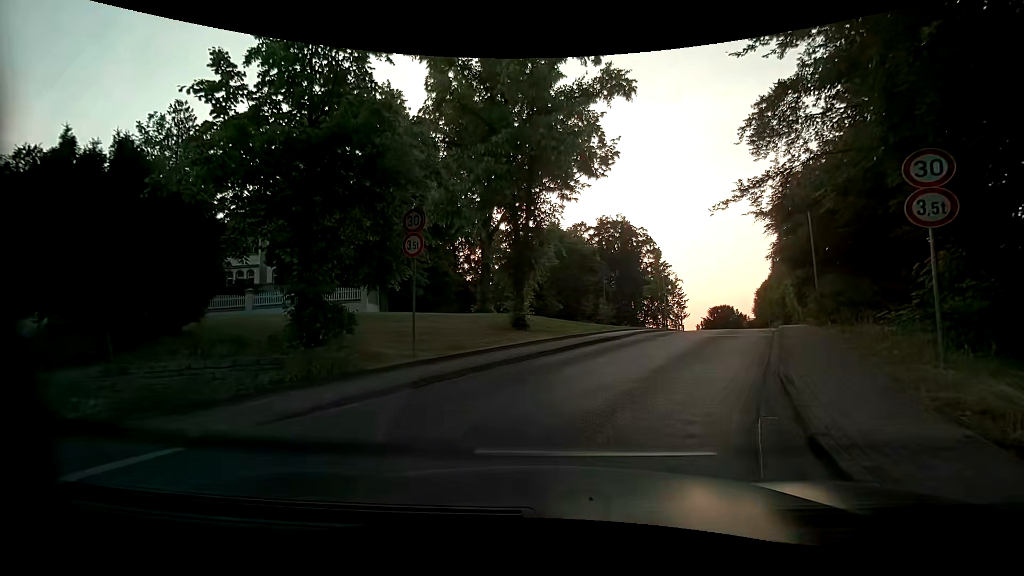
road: residential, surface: asphalt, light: Day
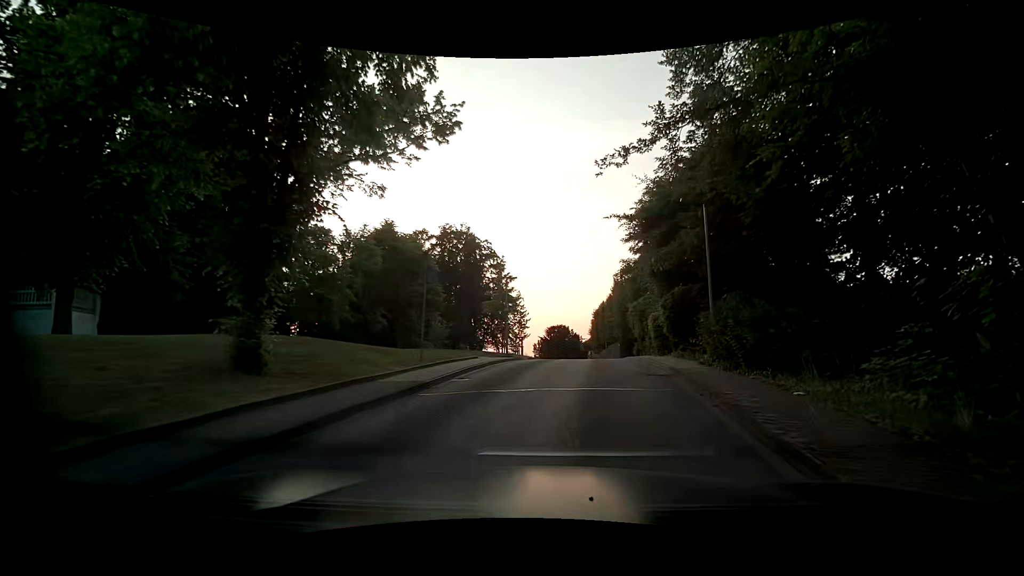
(+1.1, +8.1) m; +18°
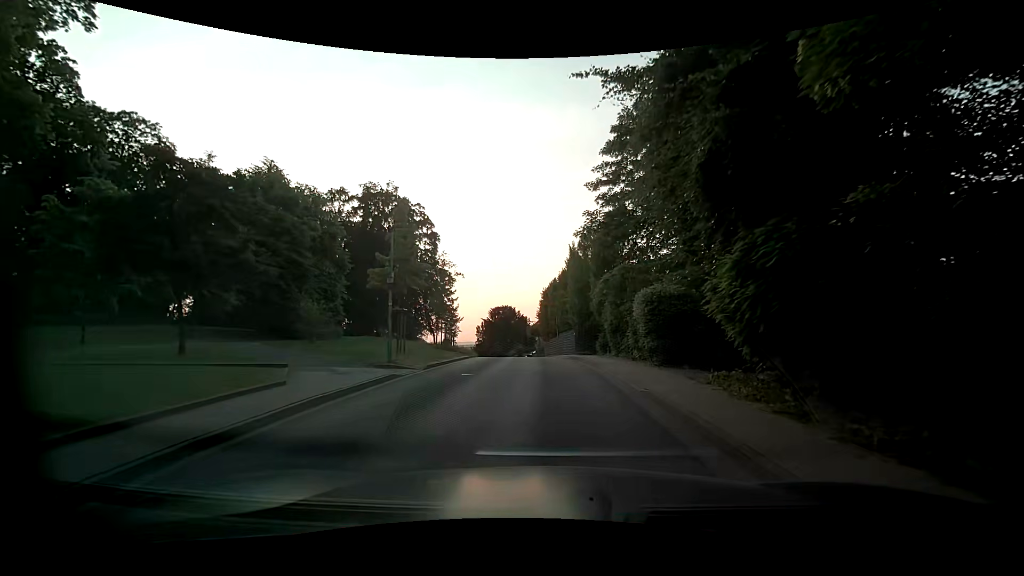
(+1.2, +12.4) m; +6°
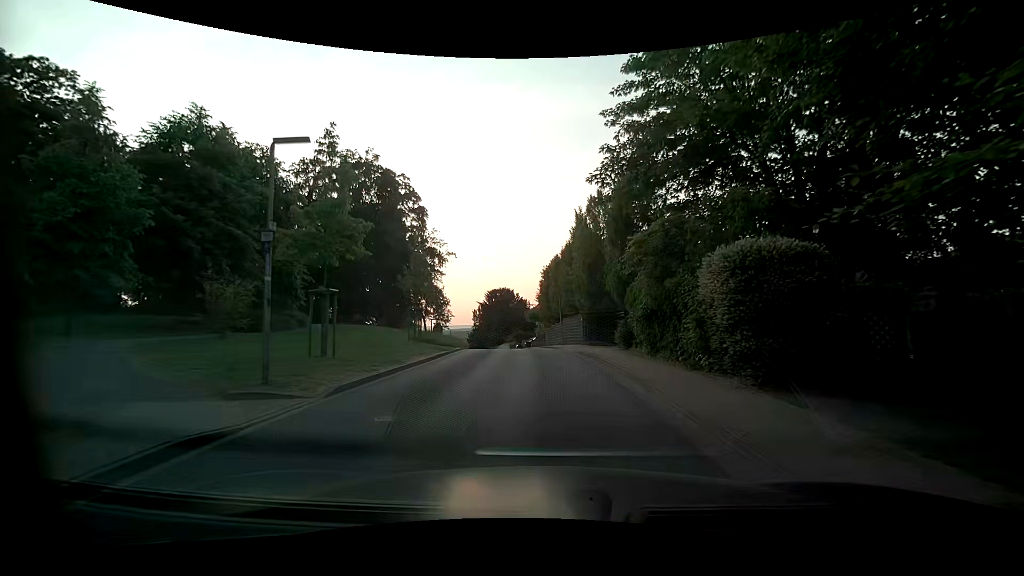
(0.0, +7.1) m; 0°
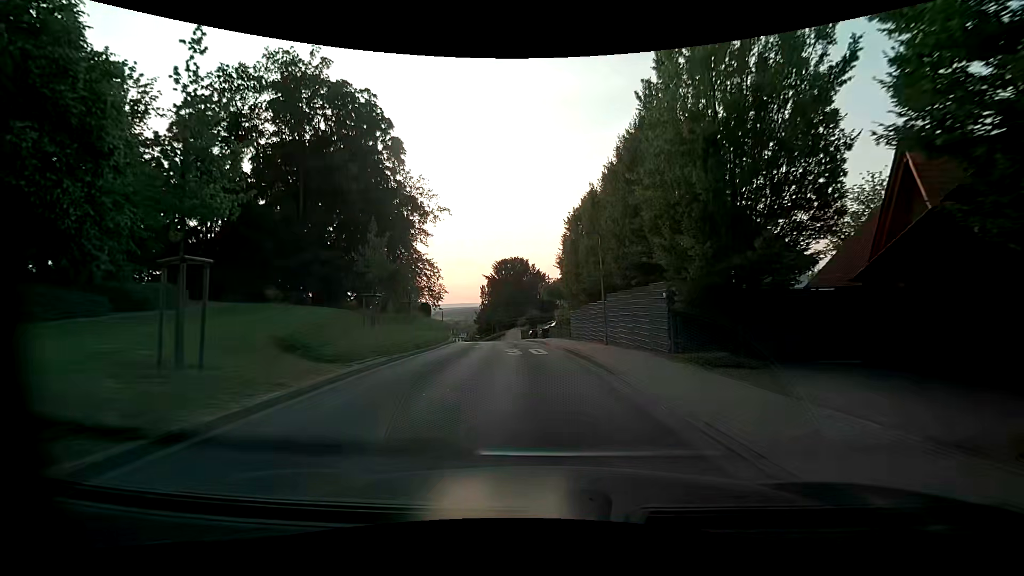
(0.0, +18.2) m; -2°
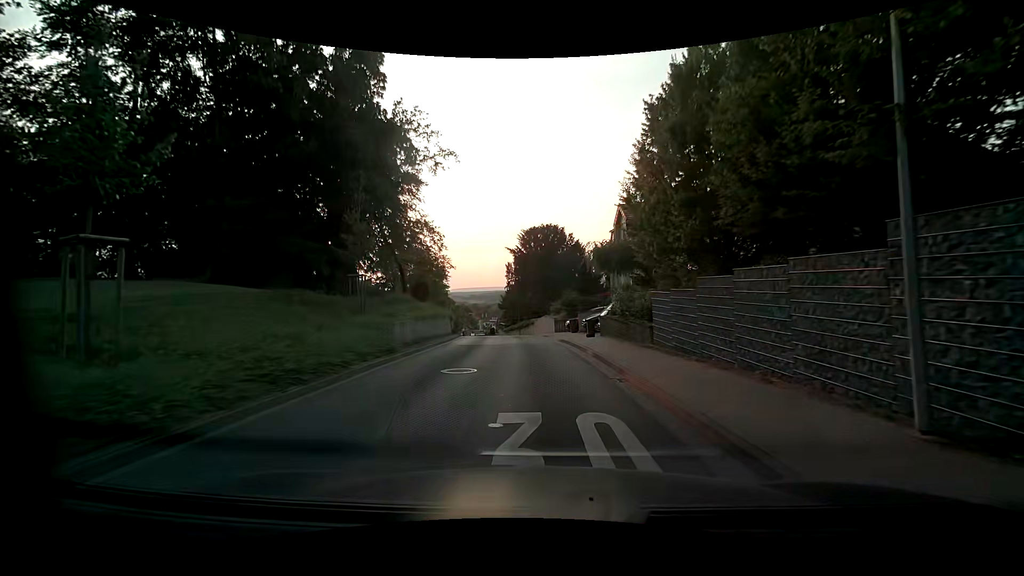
(-0.4, +15.1) m; -3°
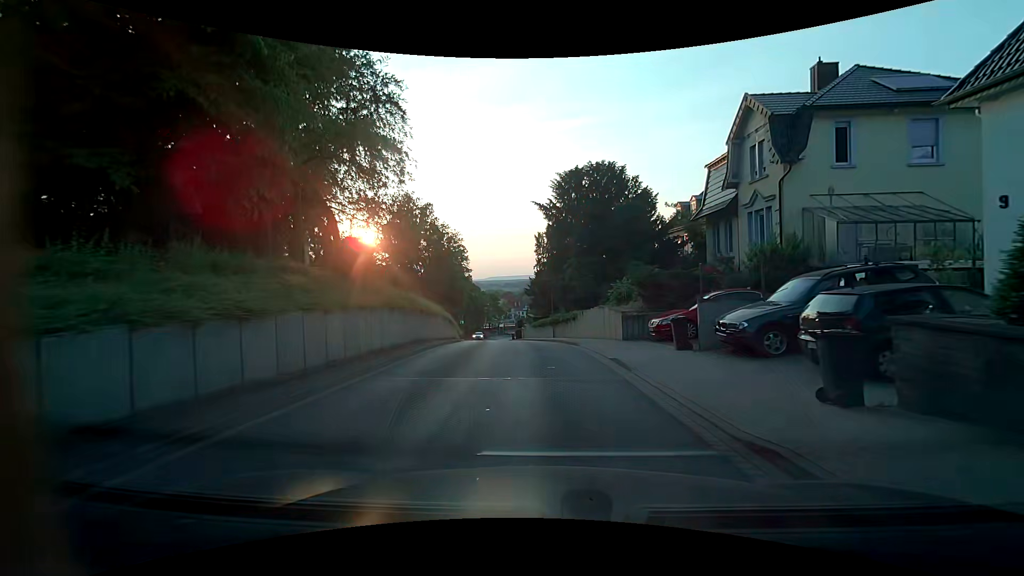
(-0.8, +19.3) m; -4°
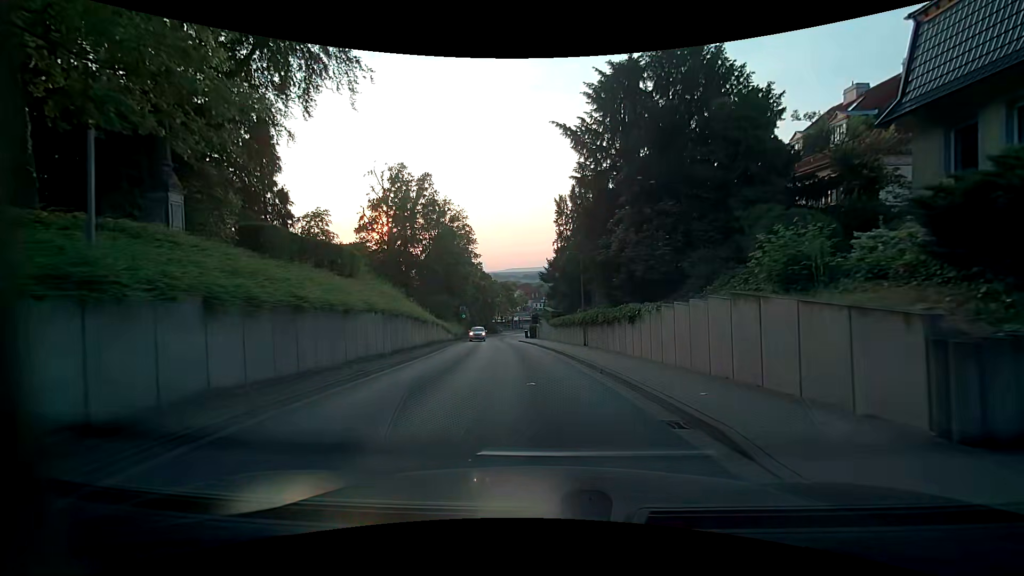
(-0.4, +14.7) m; -2°
(0, +10) (-1, +20) (-2, +30) (-3, +40) (-4, +50) (-6, +60) (-7, +70) (-7, +80) (-6, +90) (-5, +100) m
